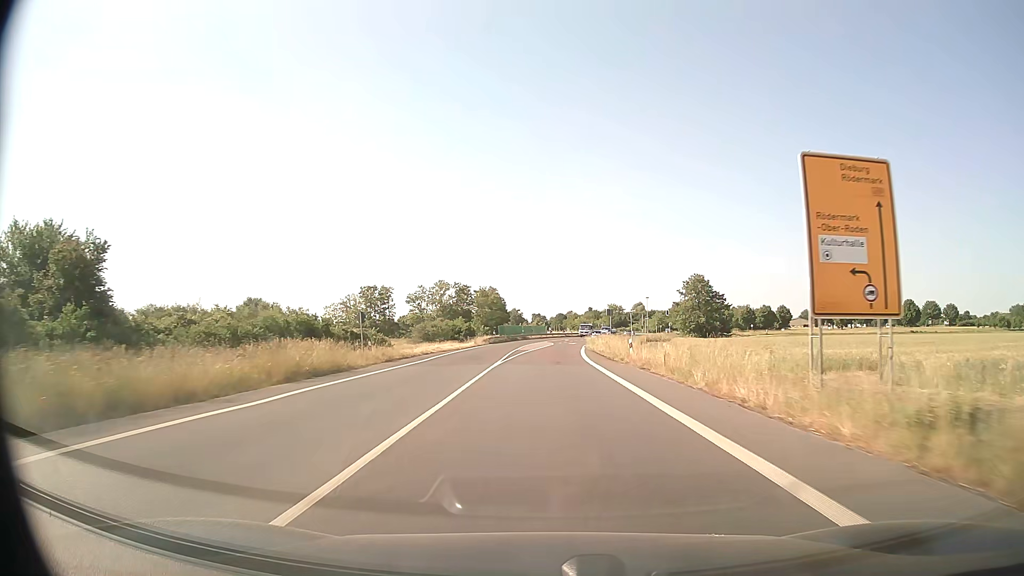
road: primary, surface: asphalt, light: Day
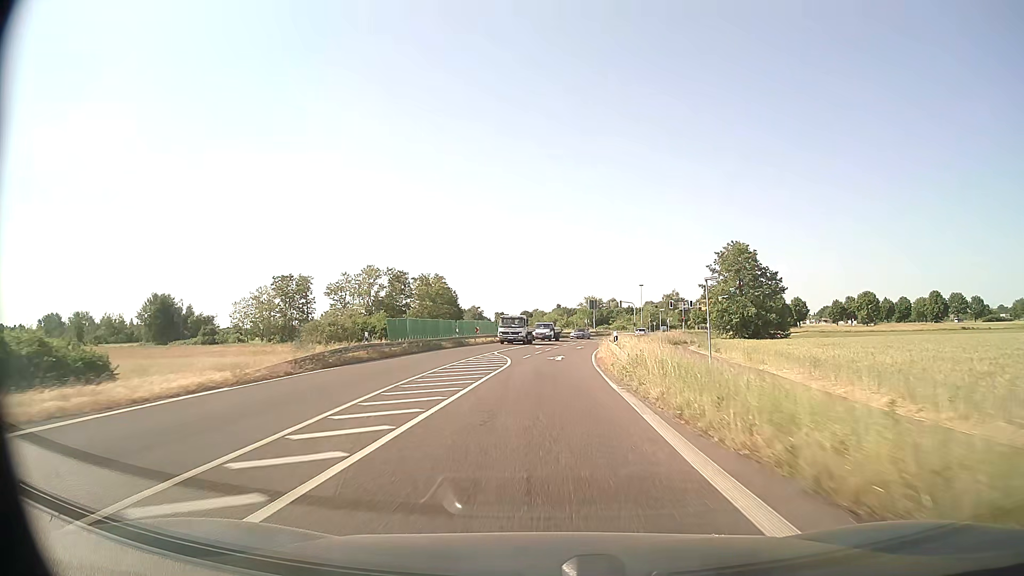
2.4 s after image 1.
(+0.8, +45.1) m; +3°
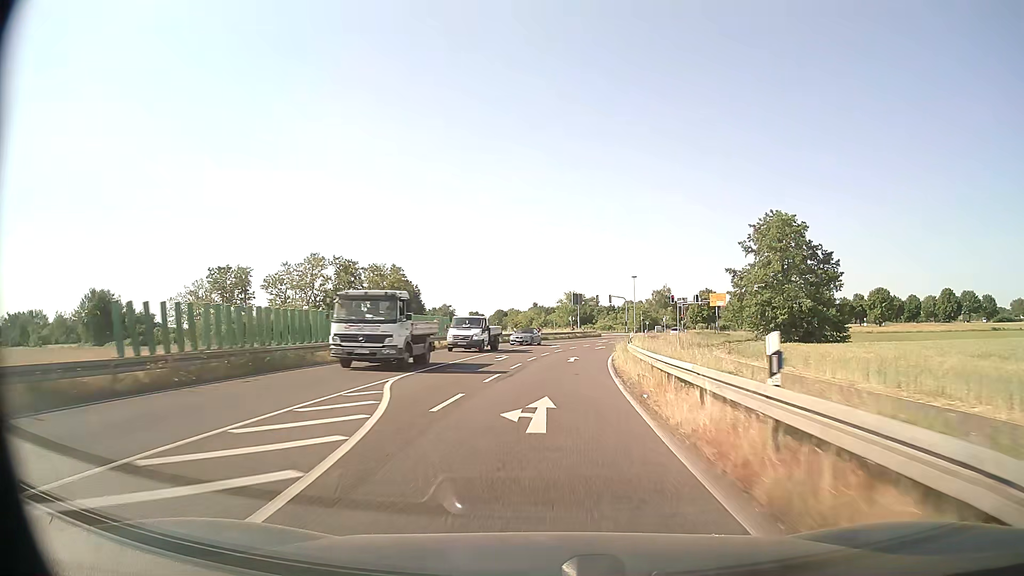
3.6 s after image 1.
(+0.4, +22.5) m; +2°
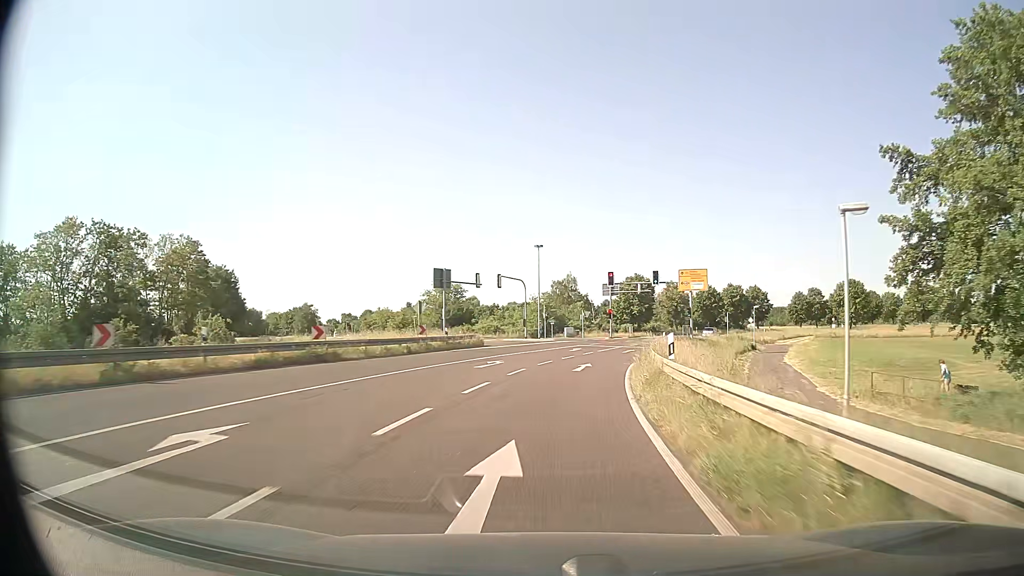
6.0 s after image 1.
(+3.4, +44.9) m; +10°
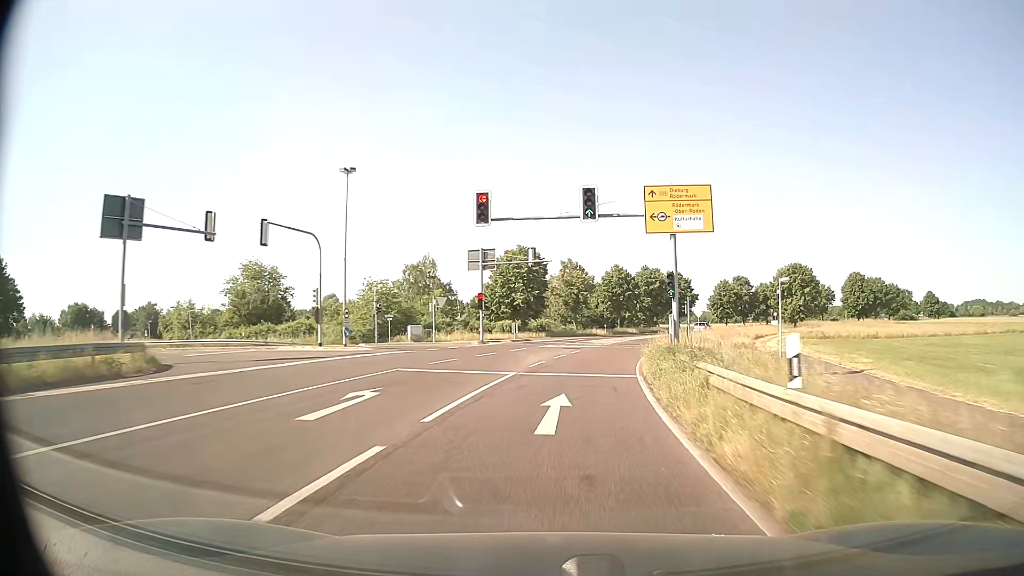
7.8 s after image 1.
(+3.0, +33.6) m; +11°
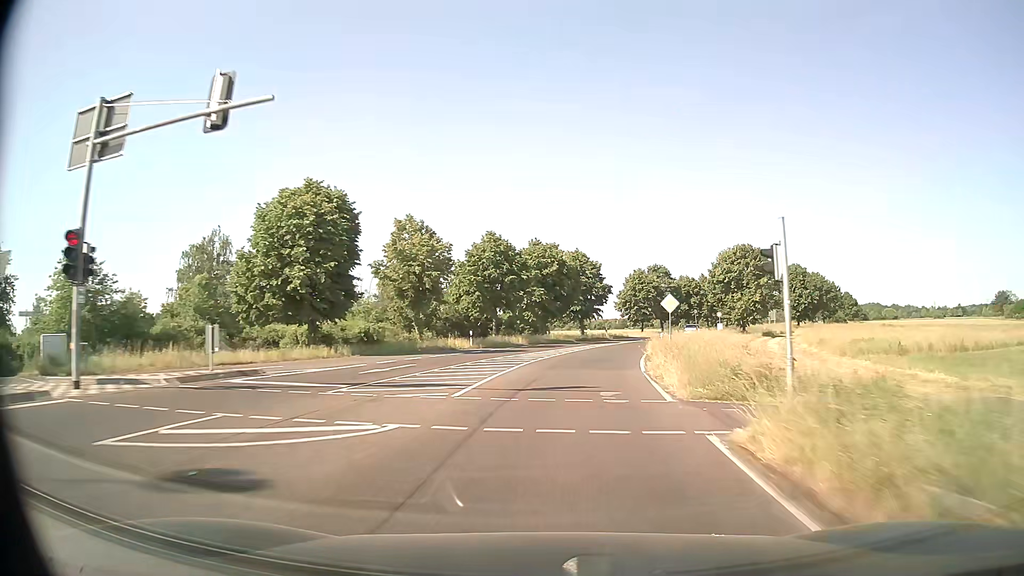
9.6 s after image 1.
(+3.3, +33.5) m; +11°
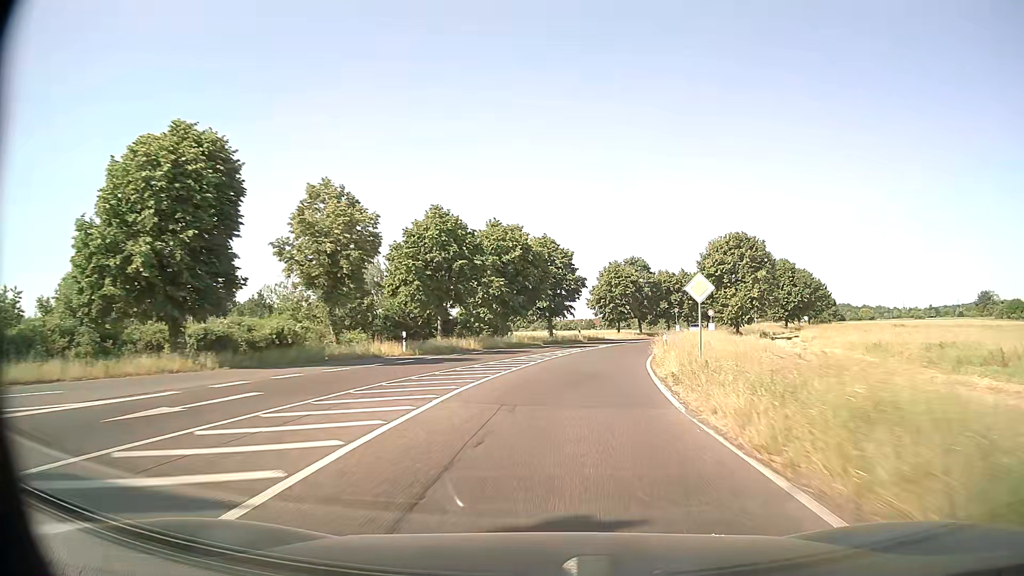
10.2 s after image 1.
(+0.3, +11.3) m; +3°
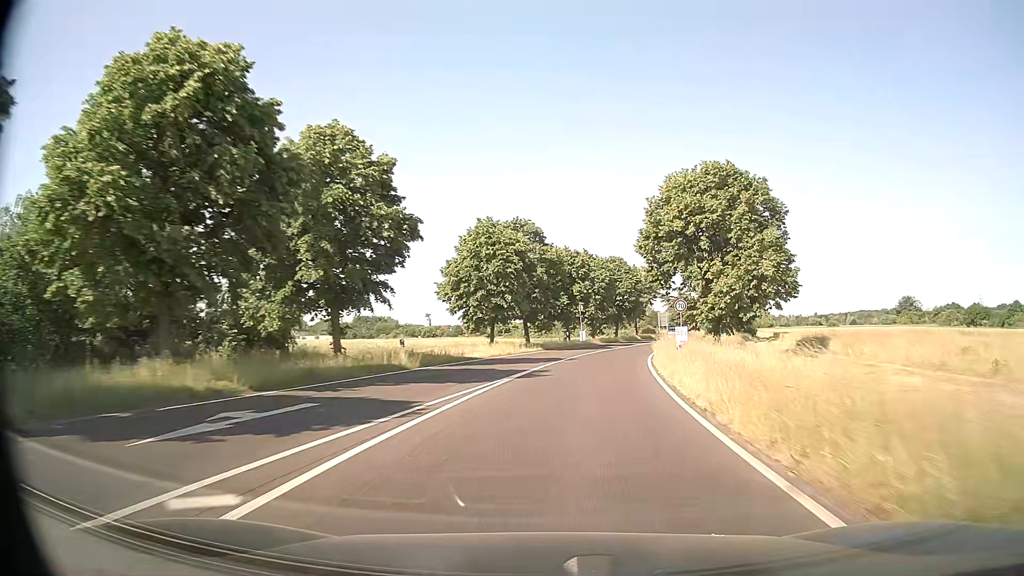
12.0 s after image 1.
(+3.3, +33.5) m; +11°
(0, +10) (+1, +20) (+2, +30) (+4, +40) (+7, +49) (+10, +59) (+13, +68) (+16, +78) (+19, +87) (+23, +97) m
